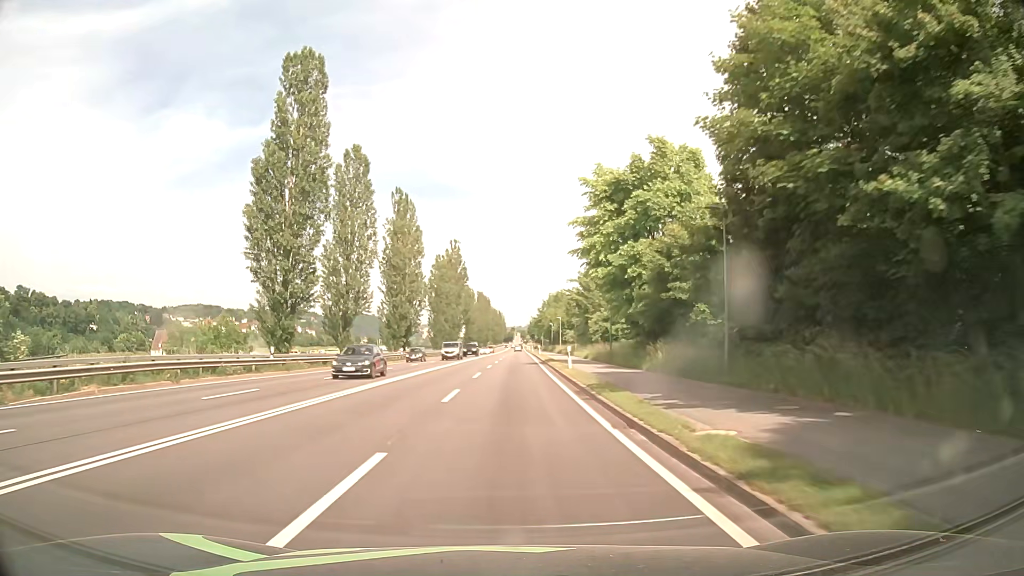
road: primary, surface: asphalt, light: Day
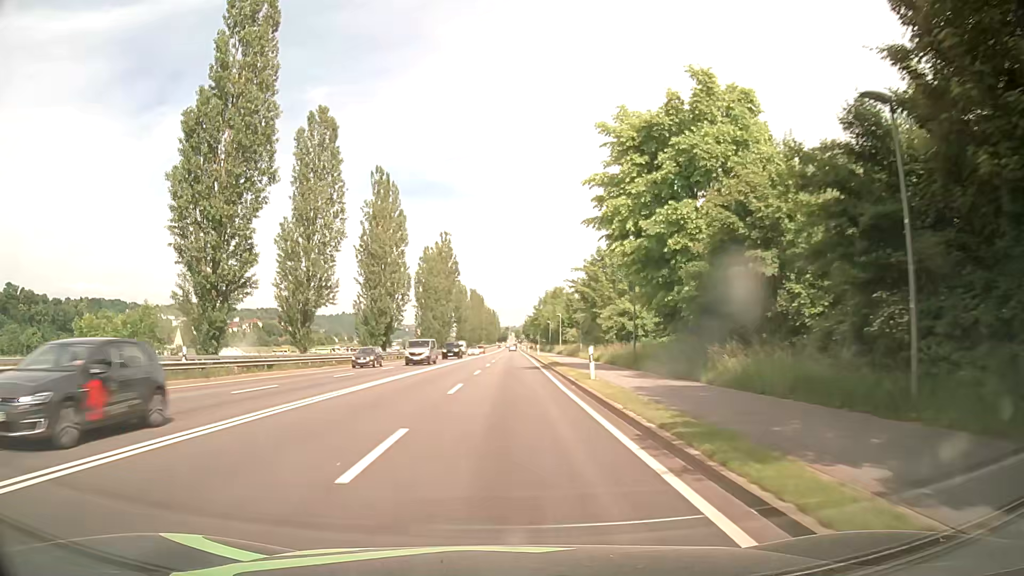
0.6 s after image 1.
(0.0, +9.7) m; 0°
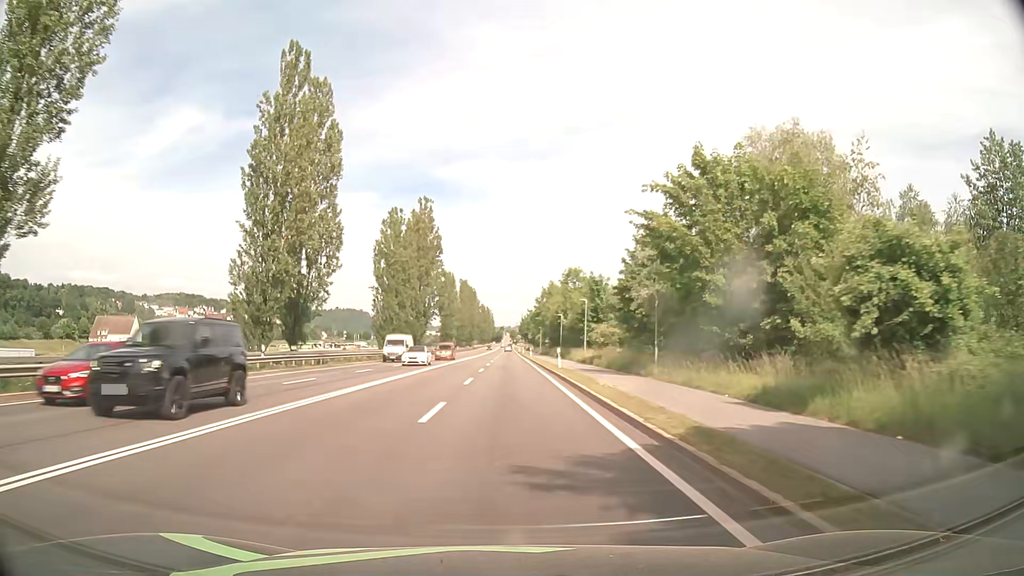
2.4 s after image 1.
(+0.2, +30.4) m; +1°
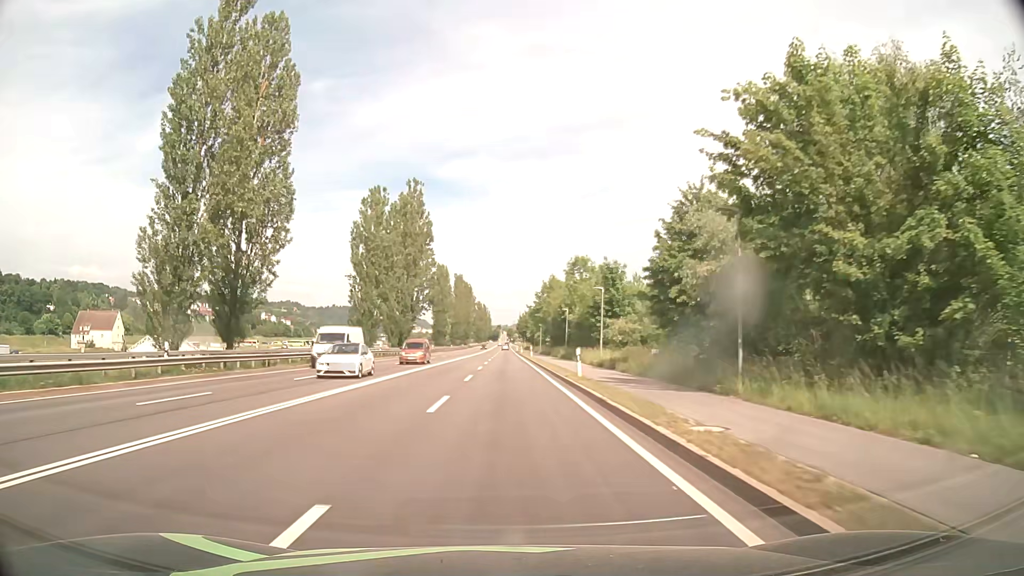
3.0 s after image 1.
(-0.1, +10.4) m; 0°
(0, +10) (0, +20) (0, +30) (0, +40) (0, +50) (0, +60) (0, +70) (0, +80) (0, +90) (0, +100) m
